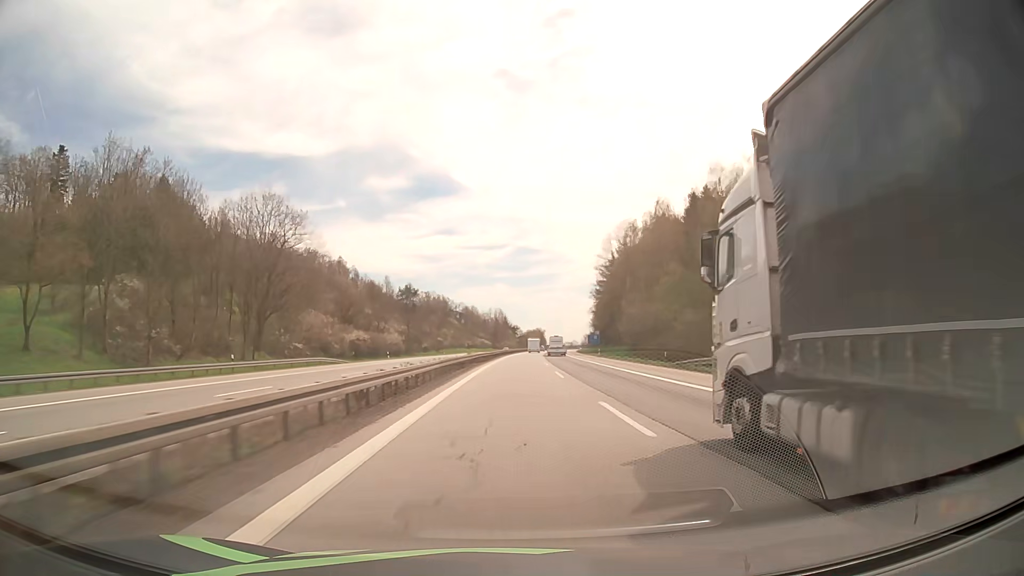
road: motorway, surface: asphalt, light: Day
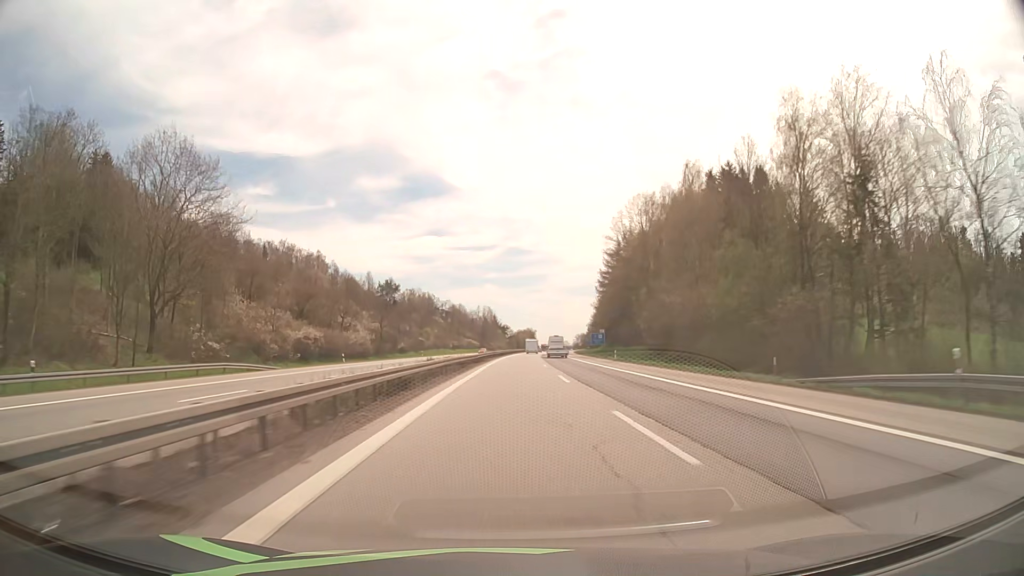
(+0.1, +20.8) m; +1°
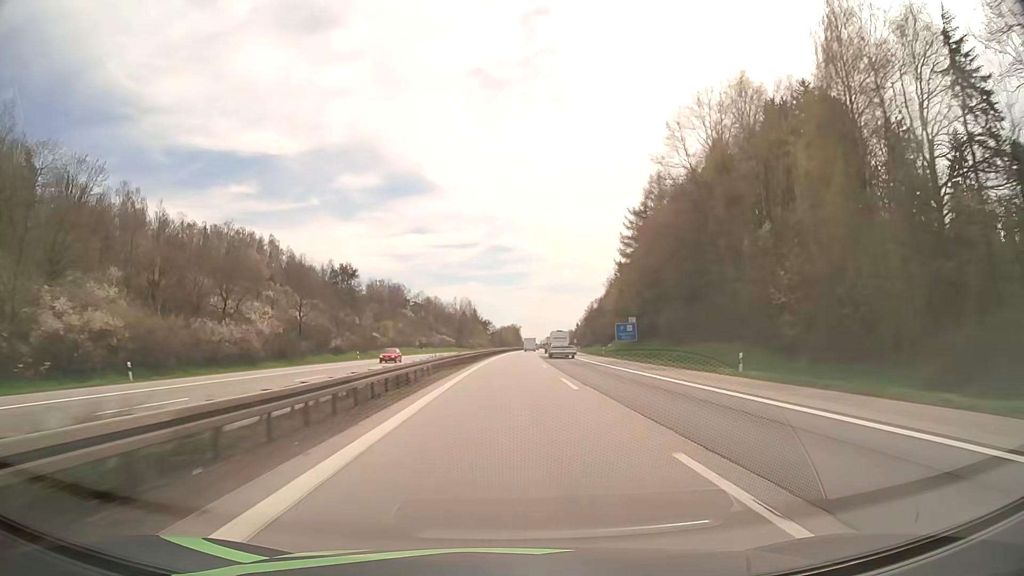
(+0.6, +41.2) m; +2°
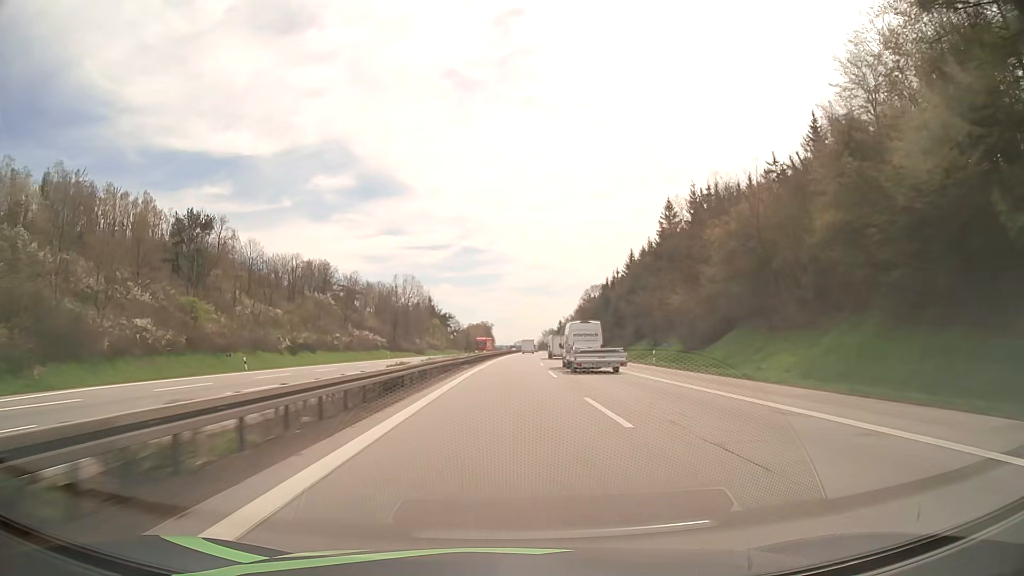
(+1.3, +80.7) m; +2°
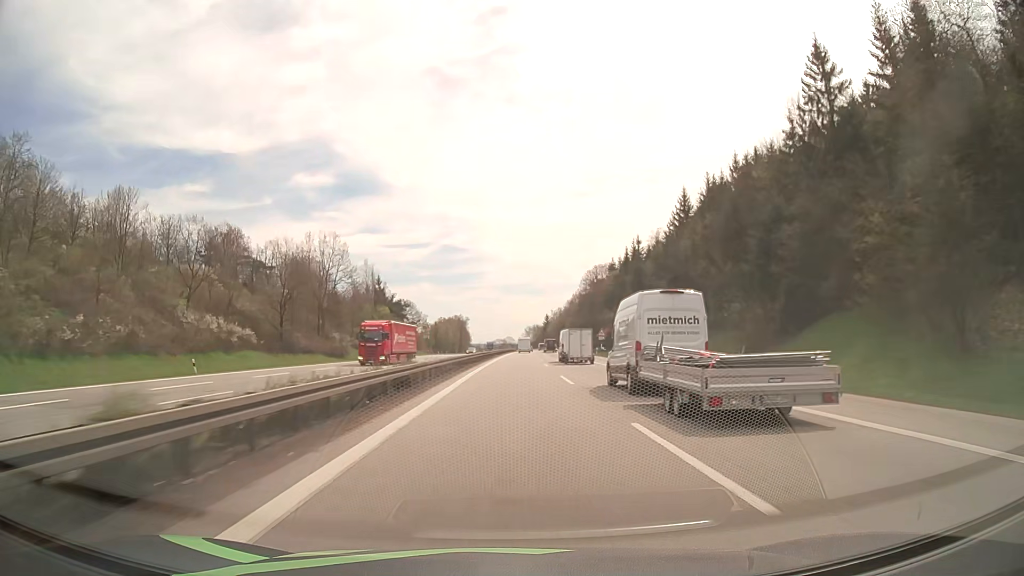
(+0.8, +59.9) m; +2°
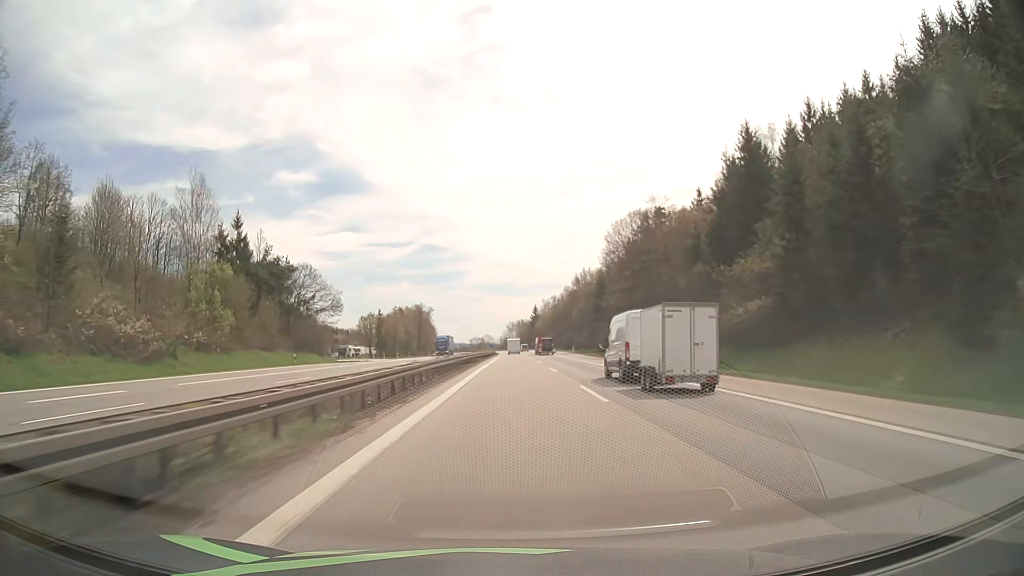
(+1.4, +79.4) m; +2°
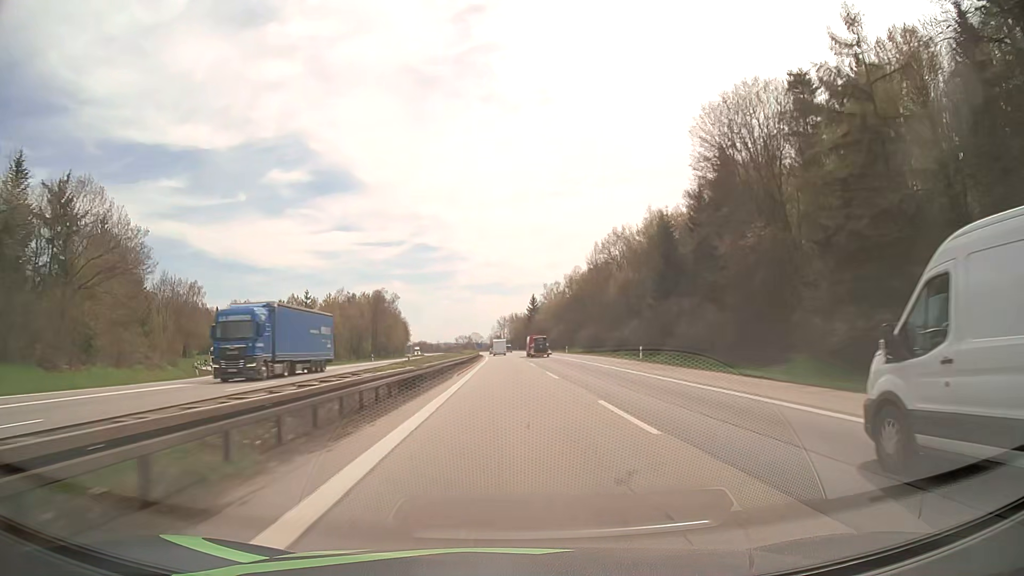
(+0.4, +59.8) m; +1°
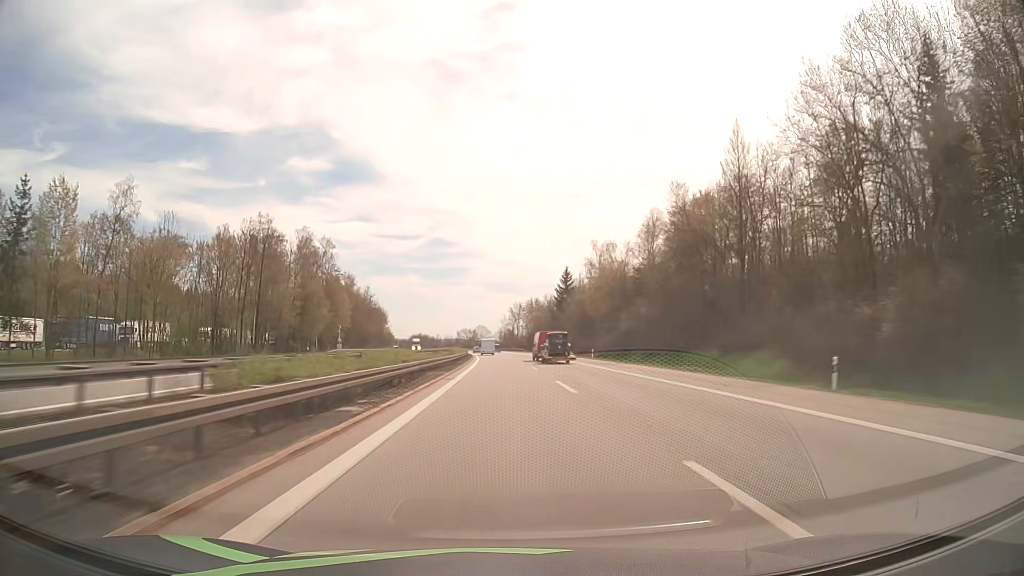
(-0.6, +80.5) m; -1°
